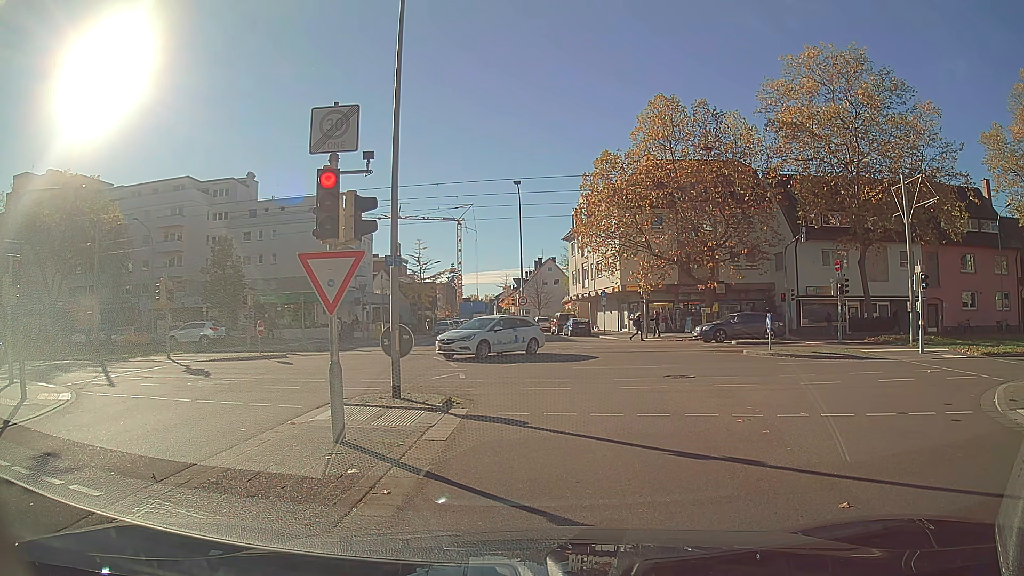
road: residential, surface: asphalt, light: Day
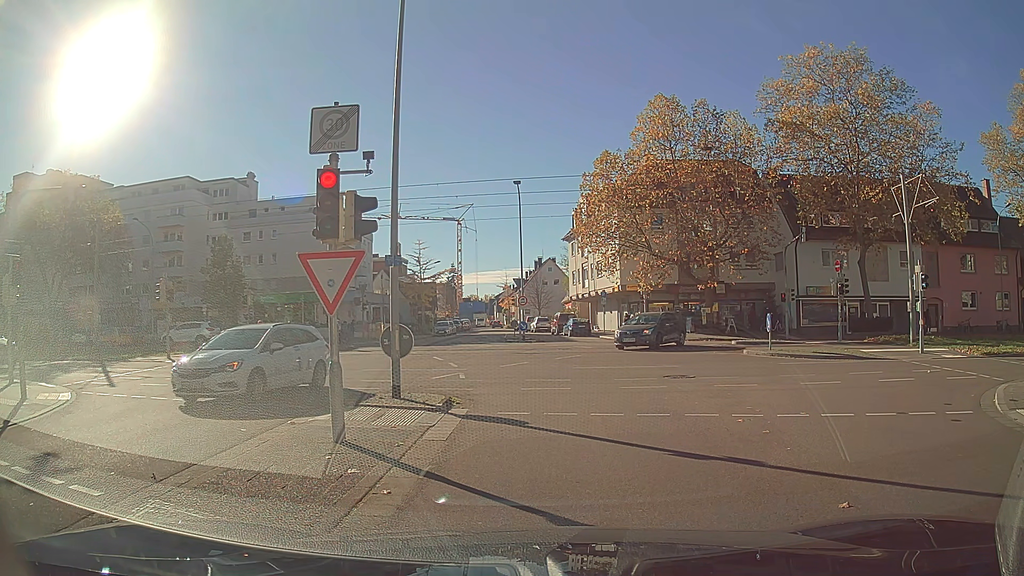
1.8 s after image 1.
(0.0, 0.0) m; 0°
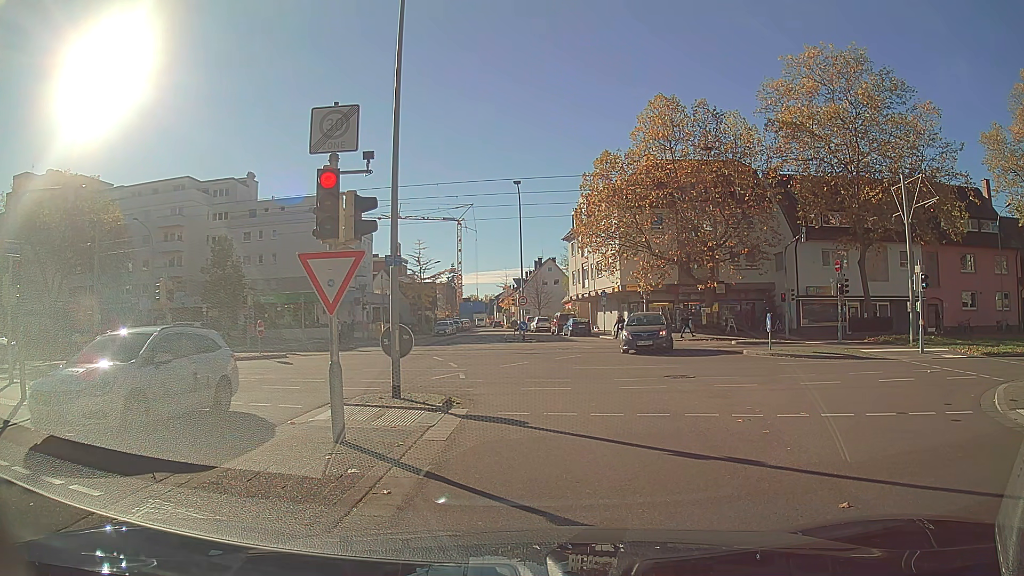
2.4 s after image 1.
(0.0, 0.0) m; 0°
(0, +10) (-1, +20) (-4, +29) (-11, +36) (-21, +38) (-31, +38) (-41, +39) (-51, +39) (-61, +40) (-71, +41) m
